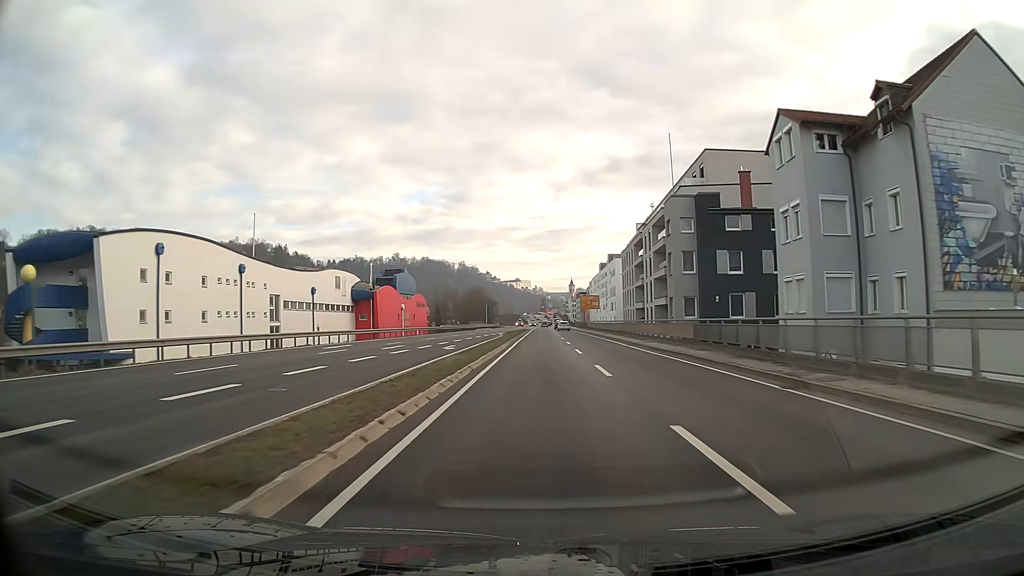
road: primary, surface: asphalt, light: Day
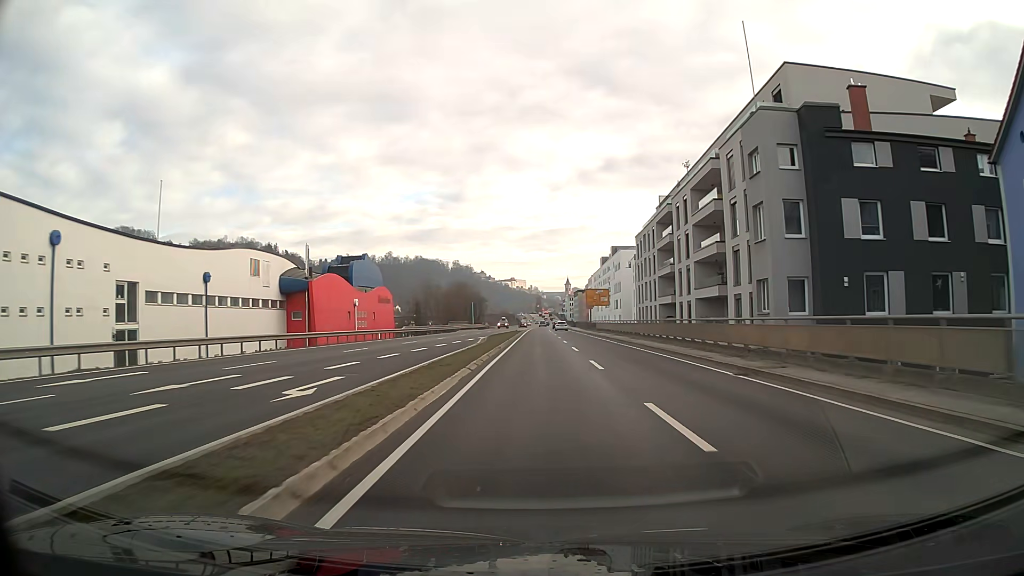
(+0.1, +21.7) m; 0°
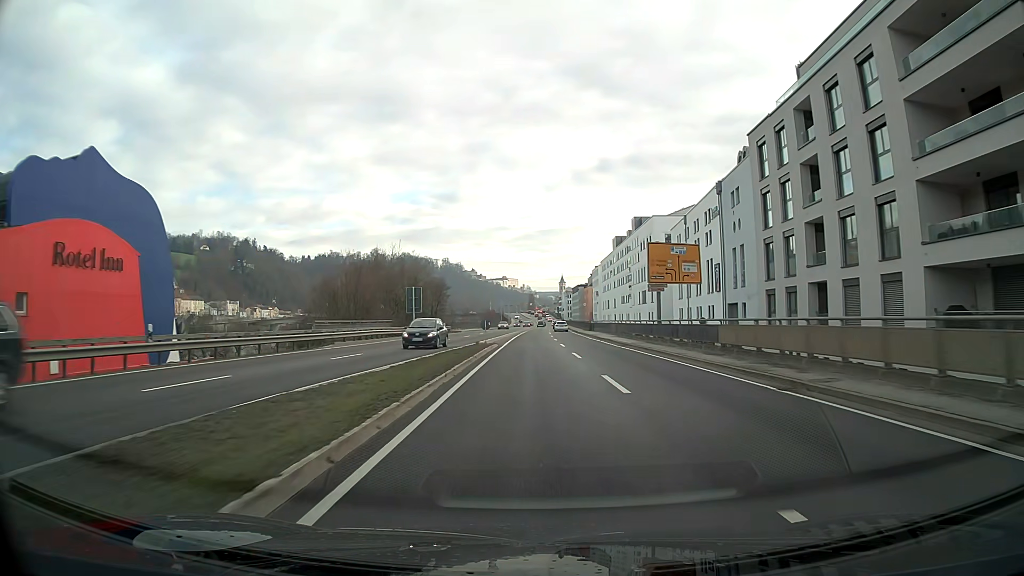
(+0.3, +54.6) m; +1°
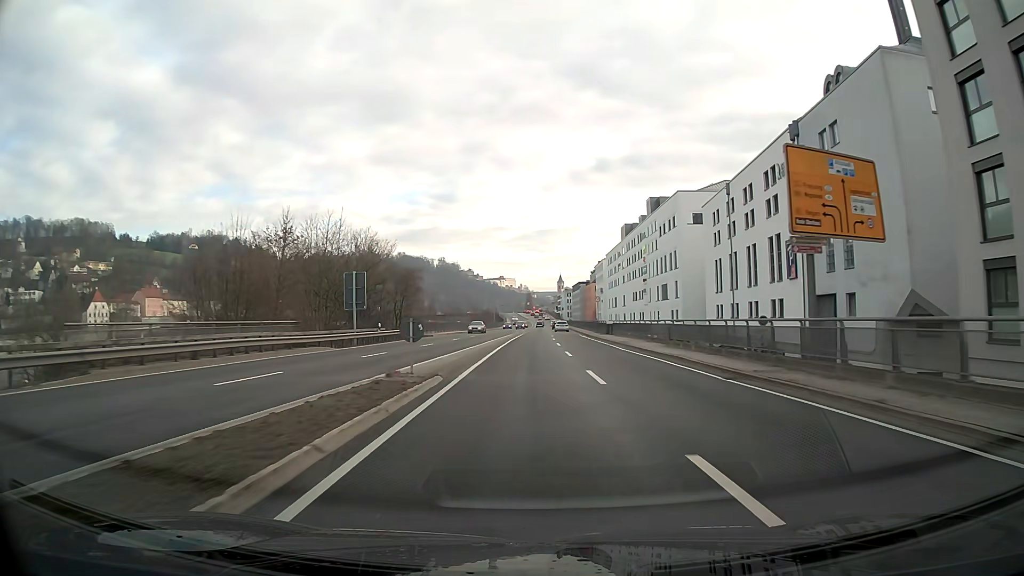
(0.0, +22.0) m; 0°
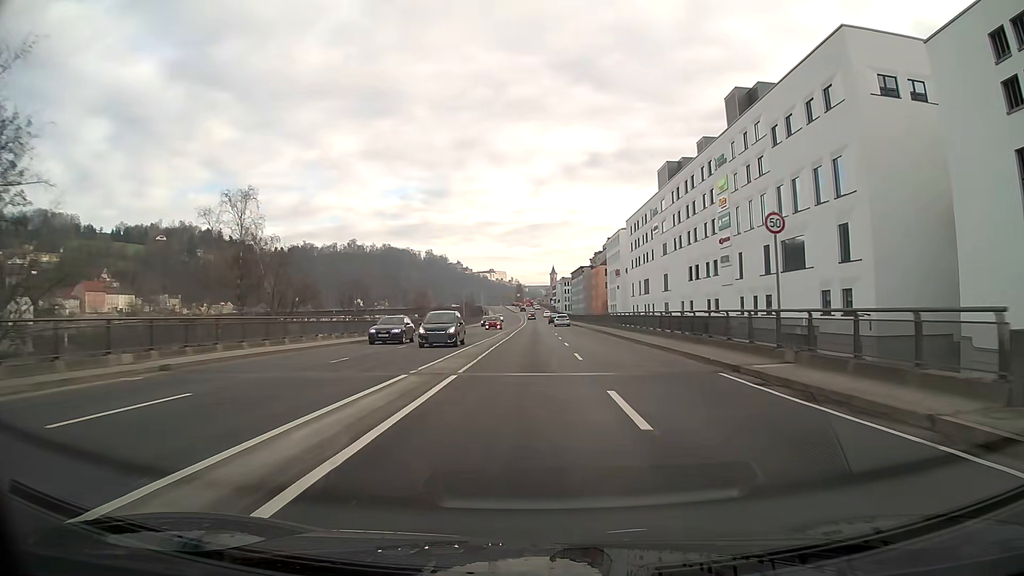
(+0.3, +54.8) m; +1°
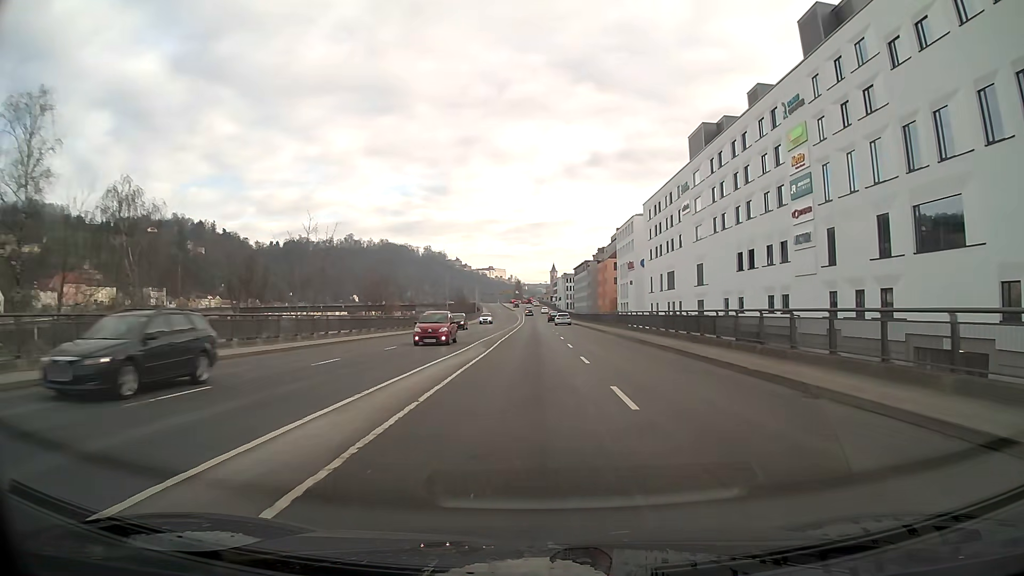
(0.0, +19.6) m; 0°
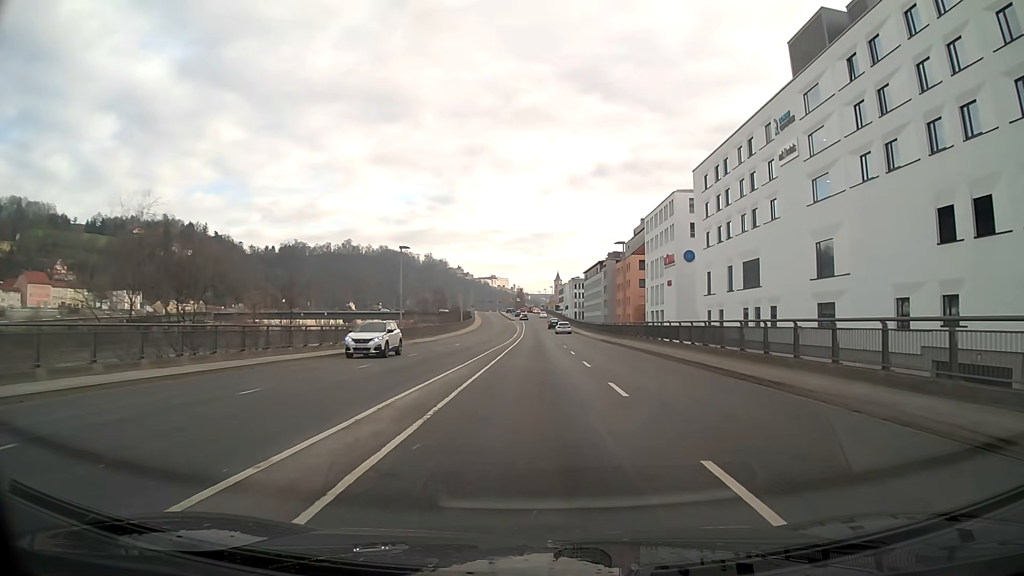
(0.0, +32.5) m; 0°
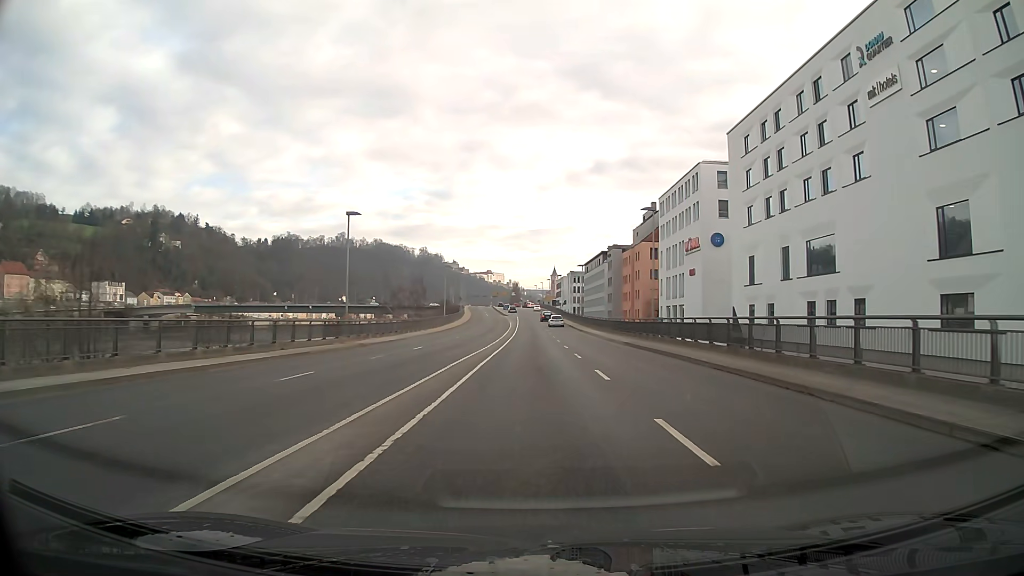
(0.0, +15.5) m; 0°
(0, +10) (0, +20) (0, +30) (0, +40) (0, +50) (0, +60) (0, +70) (0, +80) (0, +90) (-1, +100) m
